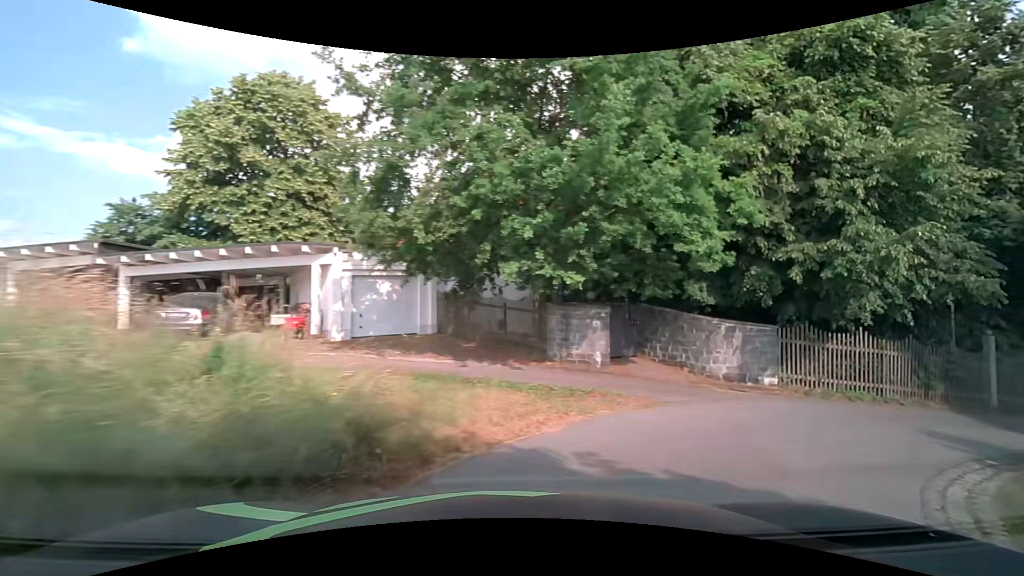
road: residential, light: Day
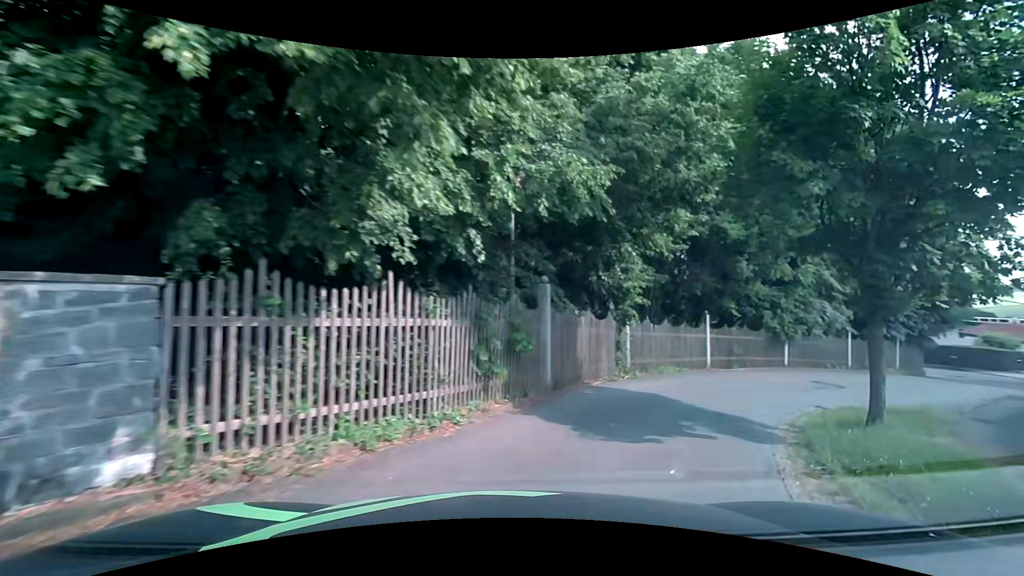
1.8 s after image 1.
(+4.1, +8.8) m; +49°
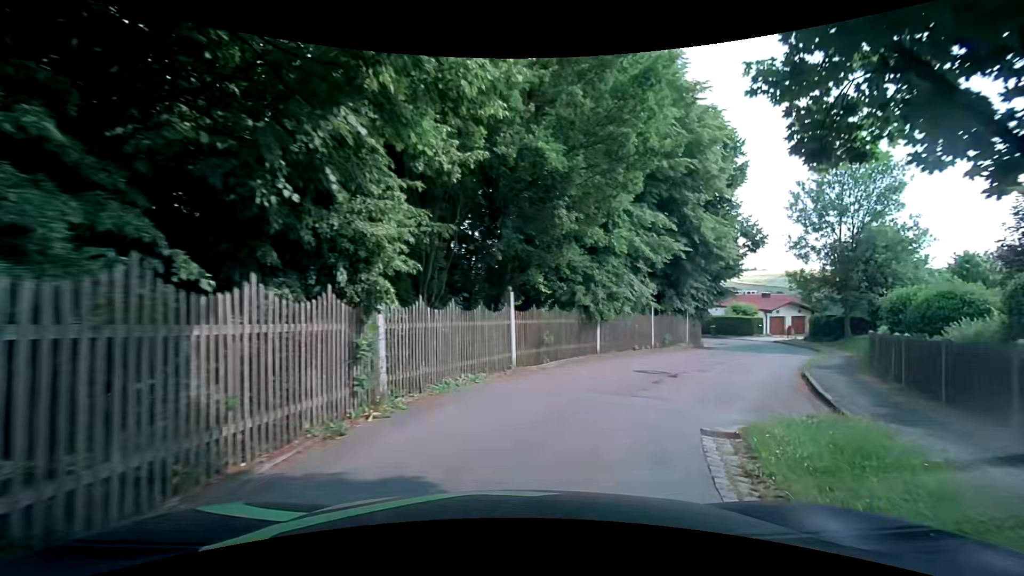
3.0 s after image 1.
(+1.5, +7.1) m; +22°
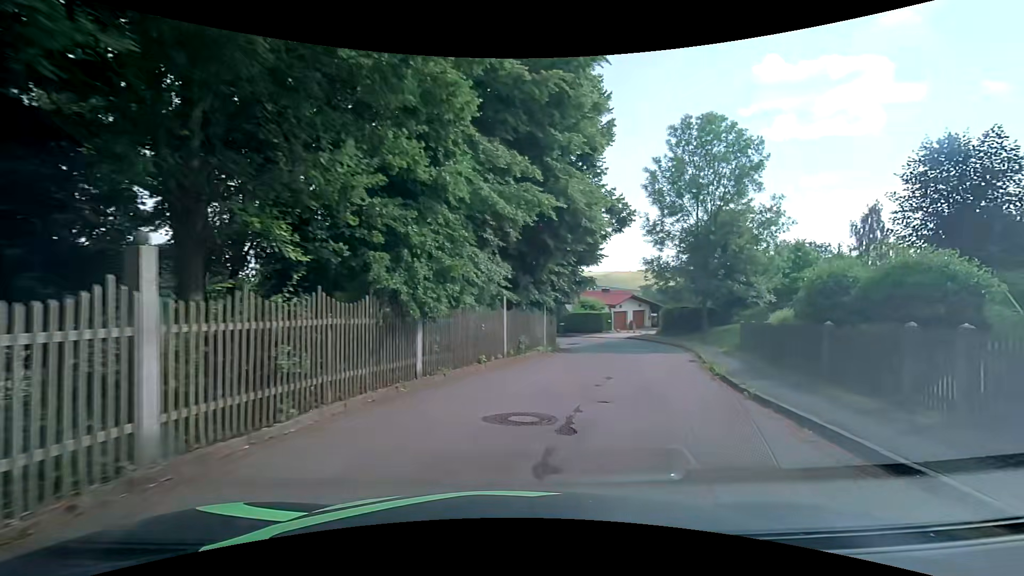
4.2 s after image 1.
(+1.3, +8.2) m; +20°
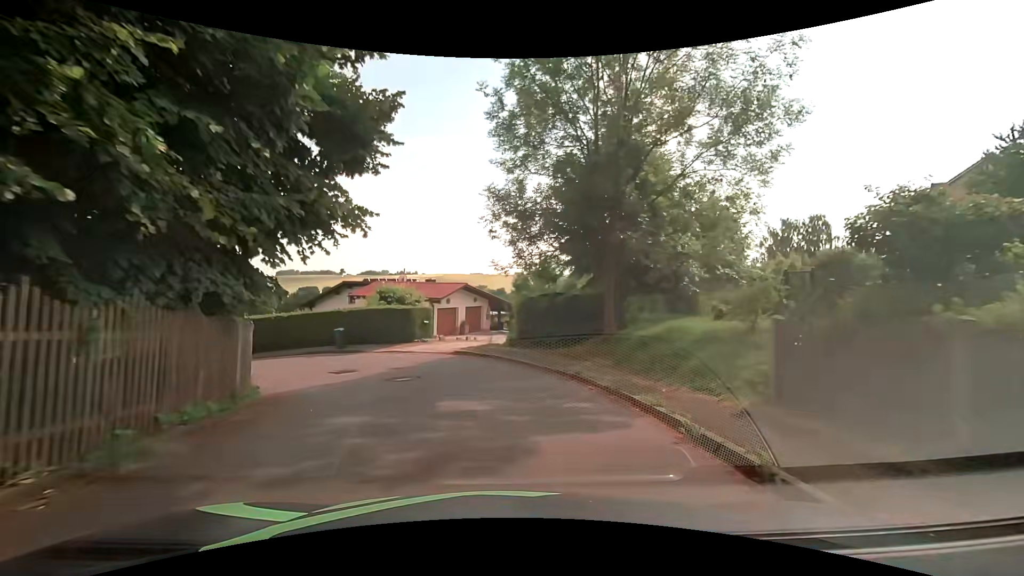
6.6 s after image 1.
(+3.3, +17.7) m; +19°
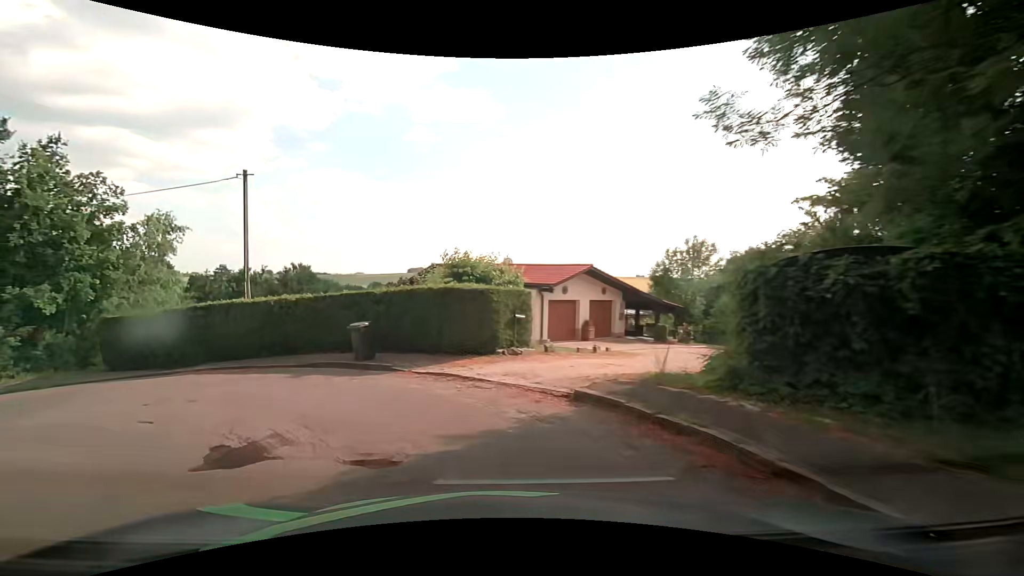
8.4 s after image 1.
(-1.1, +11.9) m; -16°
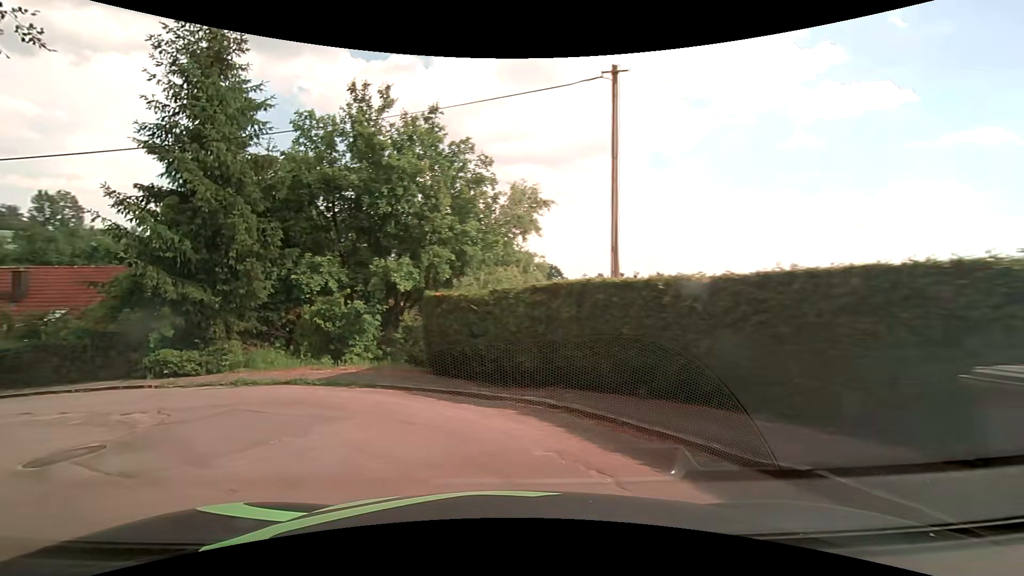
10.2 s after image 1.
(-2.8, +8.8) m; -40°
